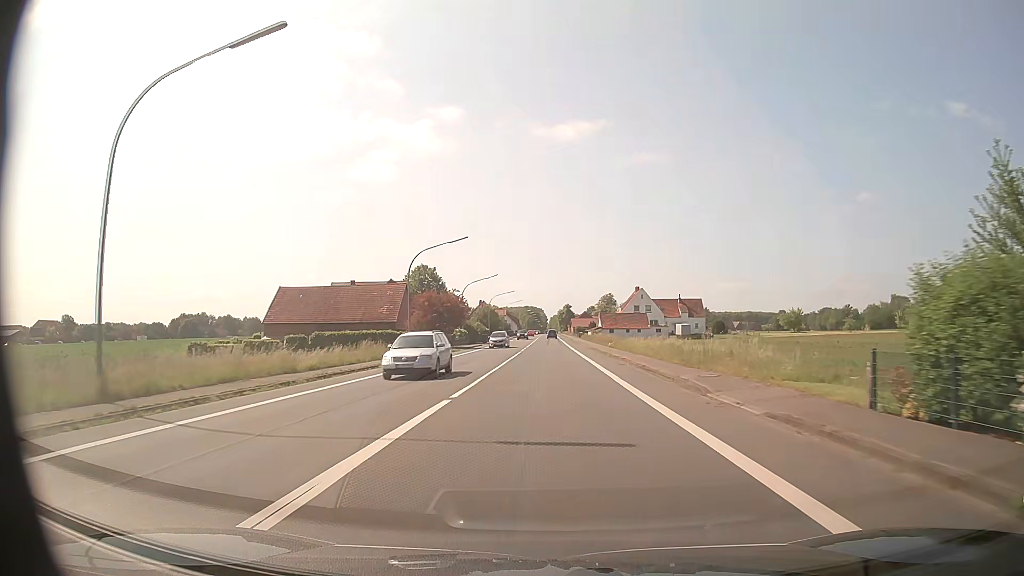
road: primary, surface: asphalt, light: Day
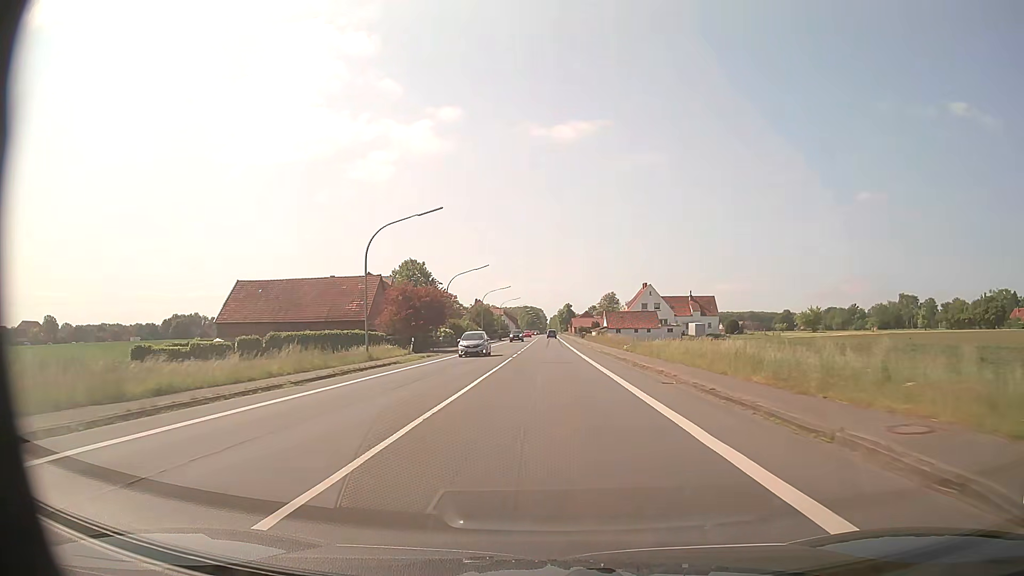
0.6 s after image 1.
(0.0, +11.3) m; 0°
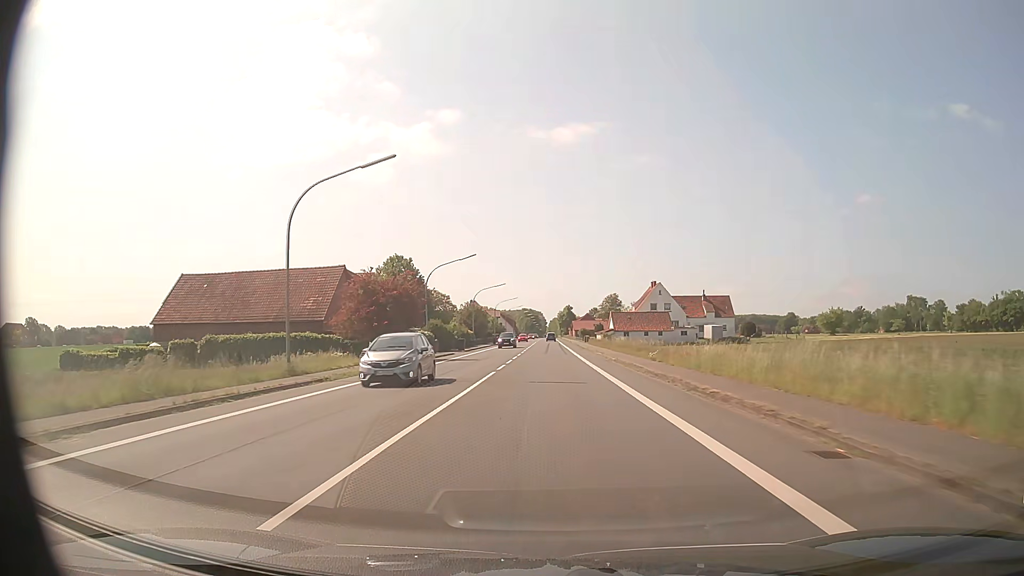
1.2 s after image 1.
(0.0, +11.2) m; 0°
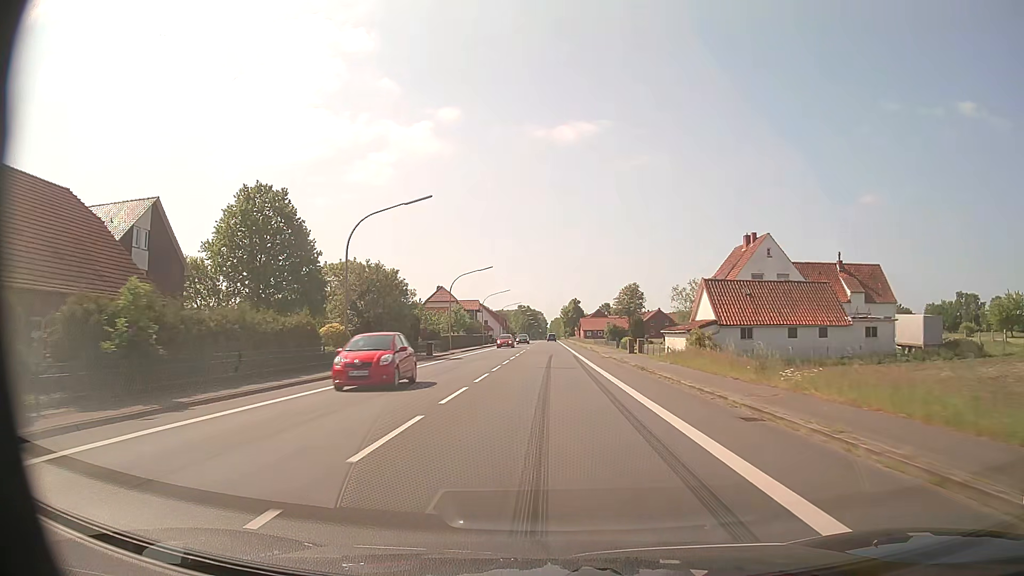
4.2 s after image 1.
(-0.1, +56.2) m; 0°
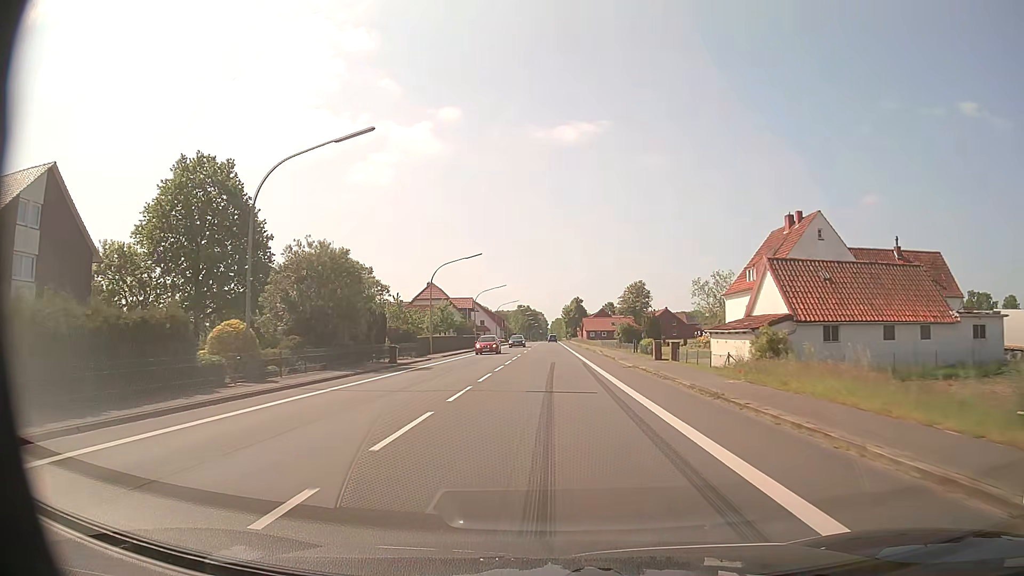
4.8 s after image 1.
(0.0, +11.3) m; 0°
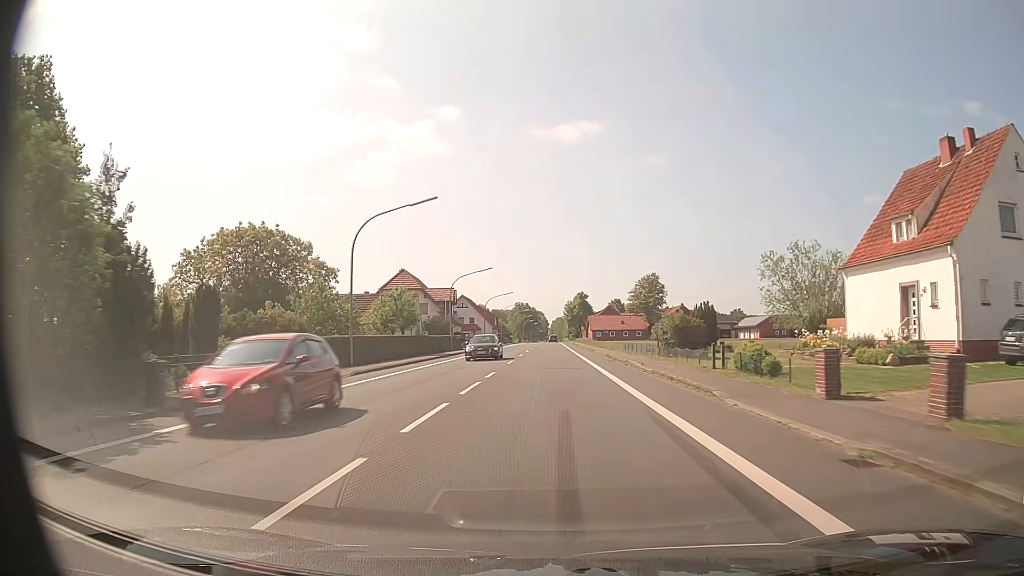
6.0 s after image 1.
(0.0, +22.5) m; 0°
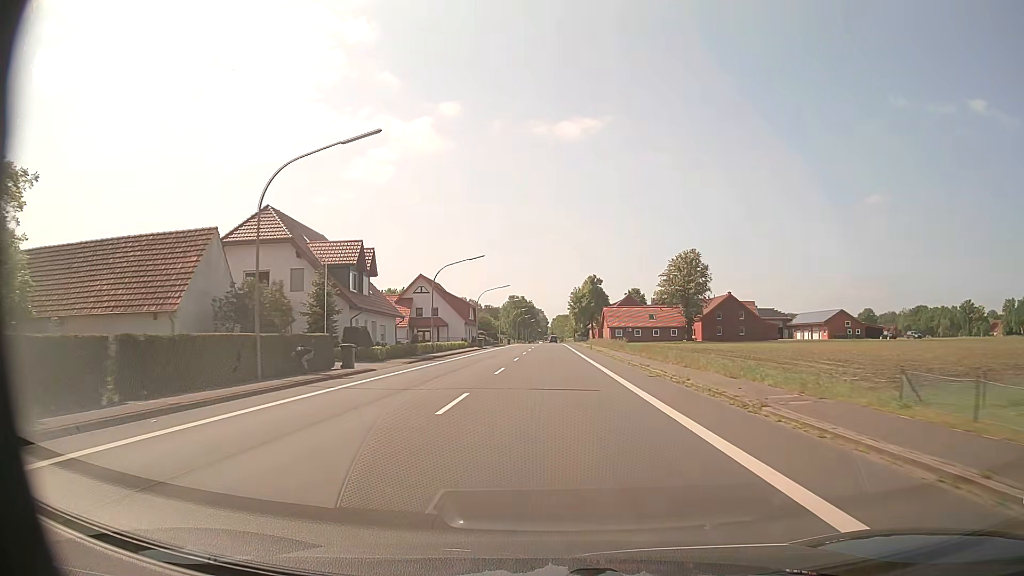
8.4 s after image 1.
(0.0, +45.0) m; 0°
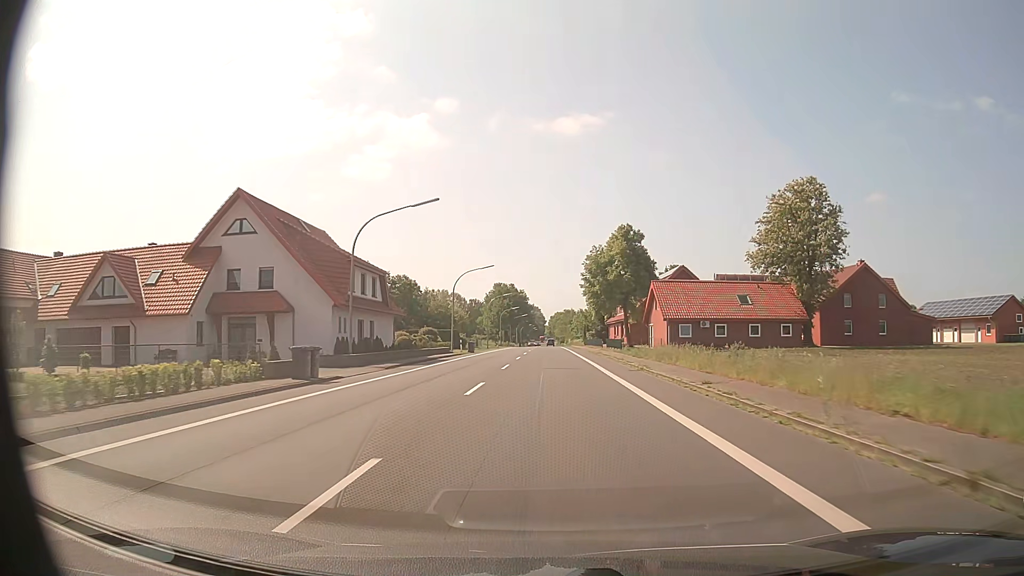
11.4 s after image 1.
(+0.1, +56.3) m; 0°
(0, +10) (0, +20) (0, +30) (0, +40) (0, +50) (0, +60) (0, +70) (0, +80) (0, +90) (0, +100) m
